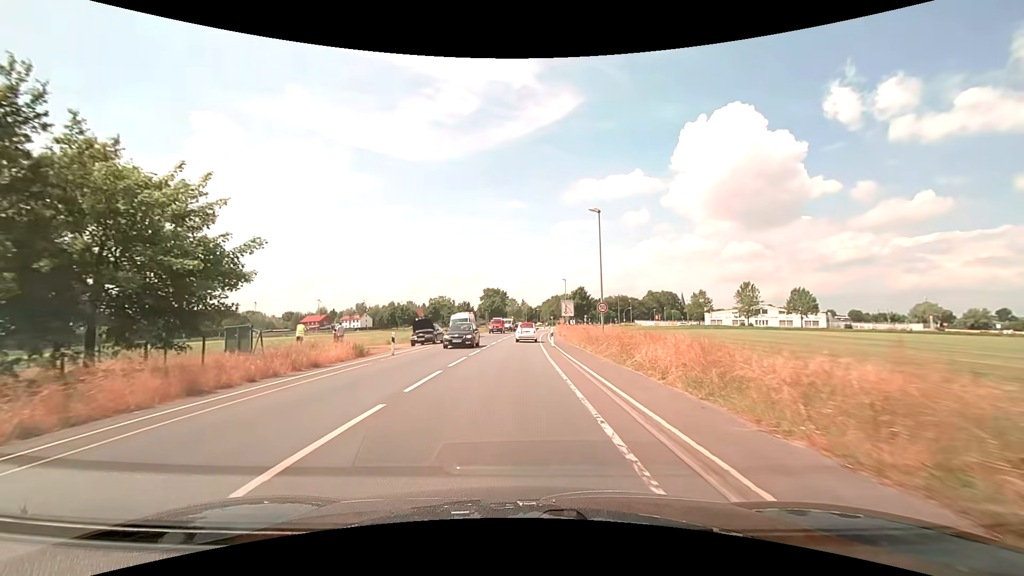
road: secondary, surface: asphalt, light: Day
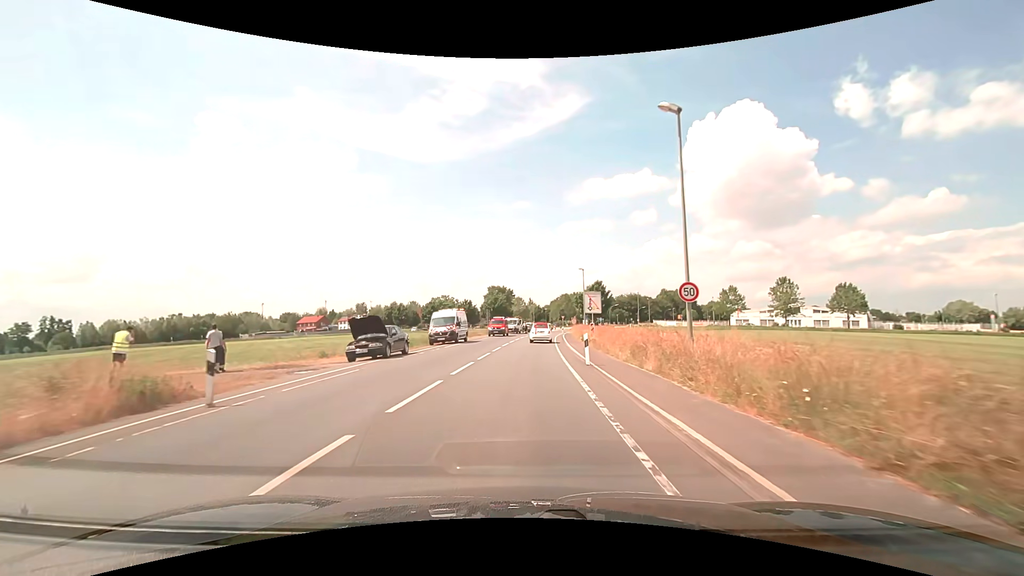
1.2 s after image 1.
(-0.2, +14.2) m; -1°
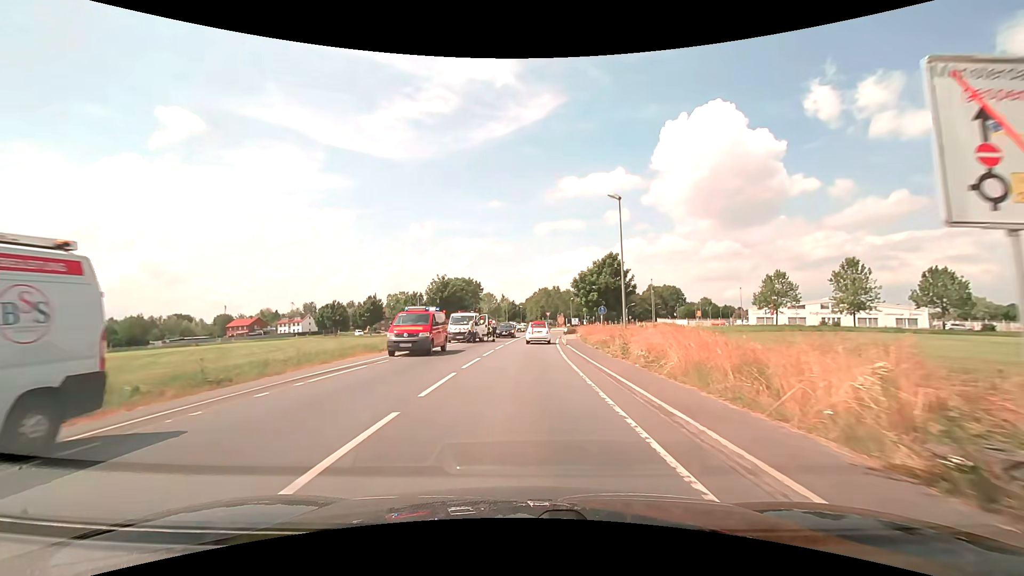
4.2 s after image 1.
(+0.5, +34.2) m; +3°
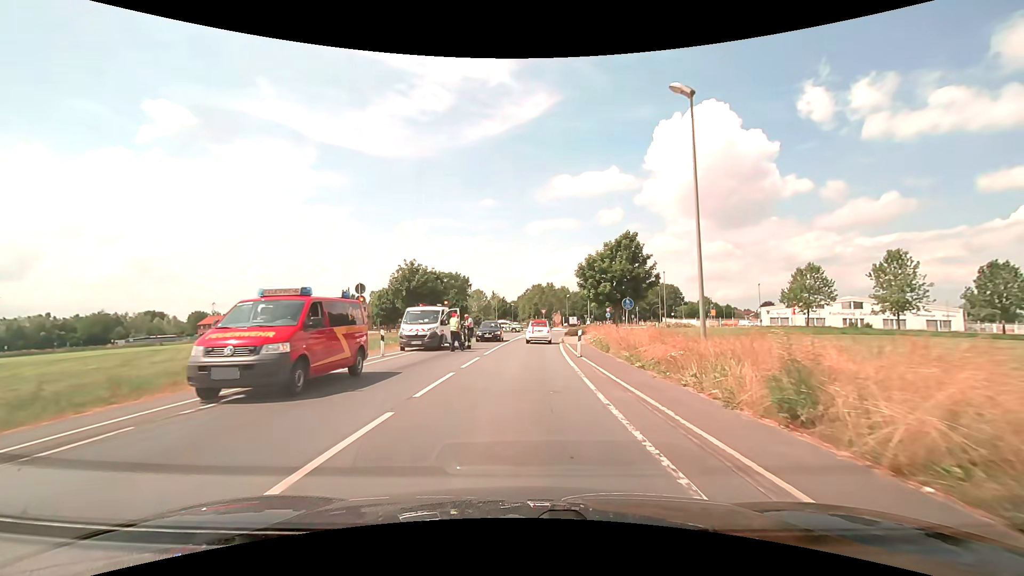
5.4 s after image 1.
(+0.1, +11.9) m; +1°
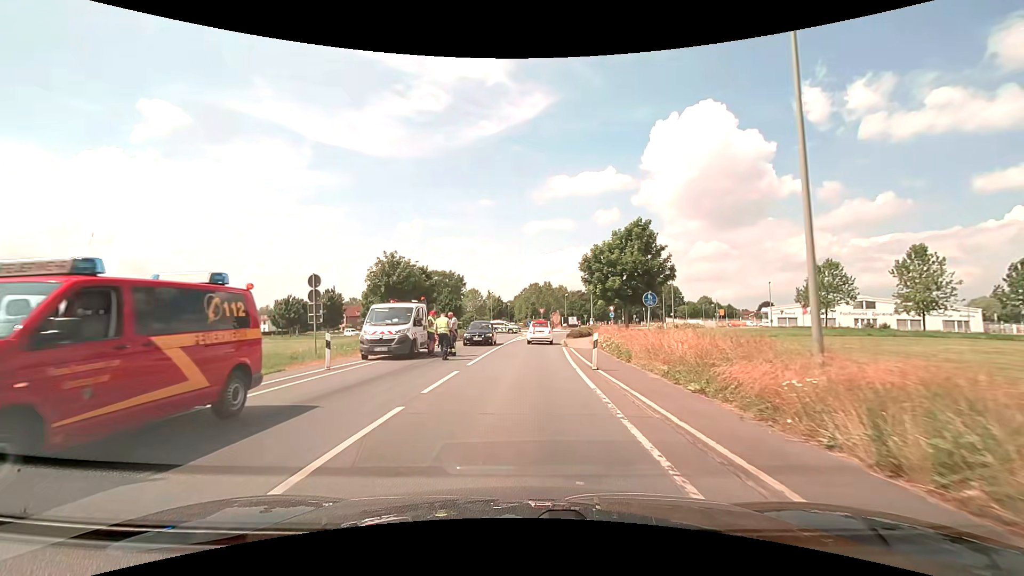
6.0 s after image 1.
(0.0, +5.3) m; +1°
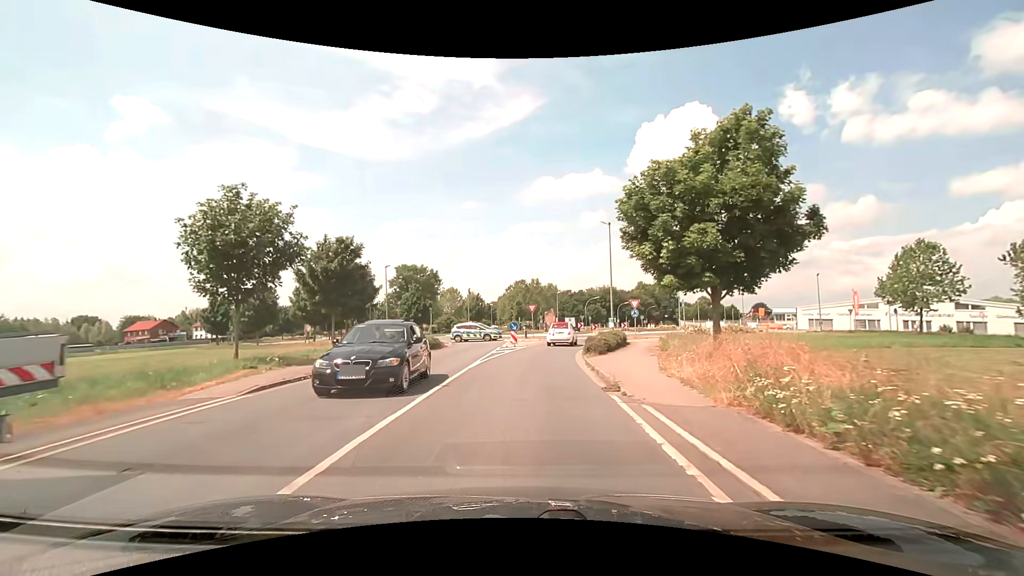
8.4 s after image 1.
(+0.2, +19.2) m; +2°
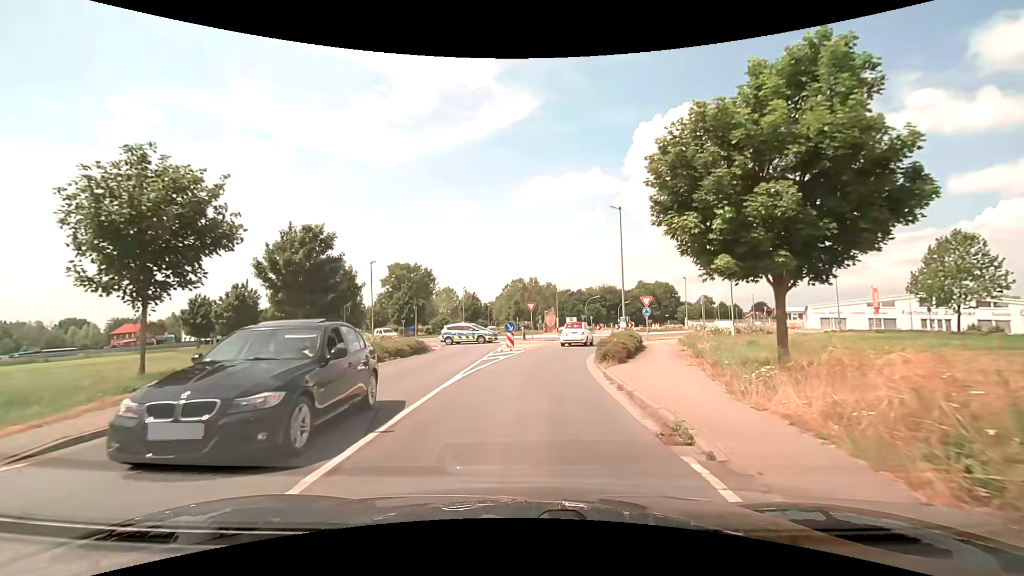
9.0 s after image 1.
(0.0, +4.6) m; 0°
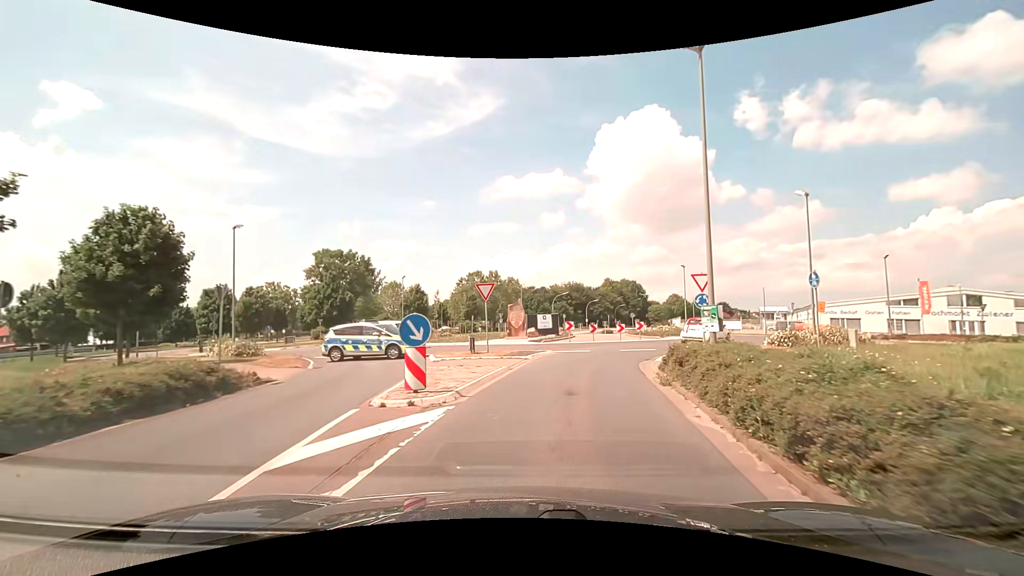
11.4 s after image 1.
(+0.3, +17.7) m; +4°
(+1, +10) (+2, +20) (+8, +28) (+15, +35) (+19, +44) (+18, +54) (+12, +62) (+3, +66) (-6, +65) (-15, +61) m
